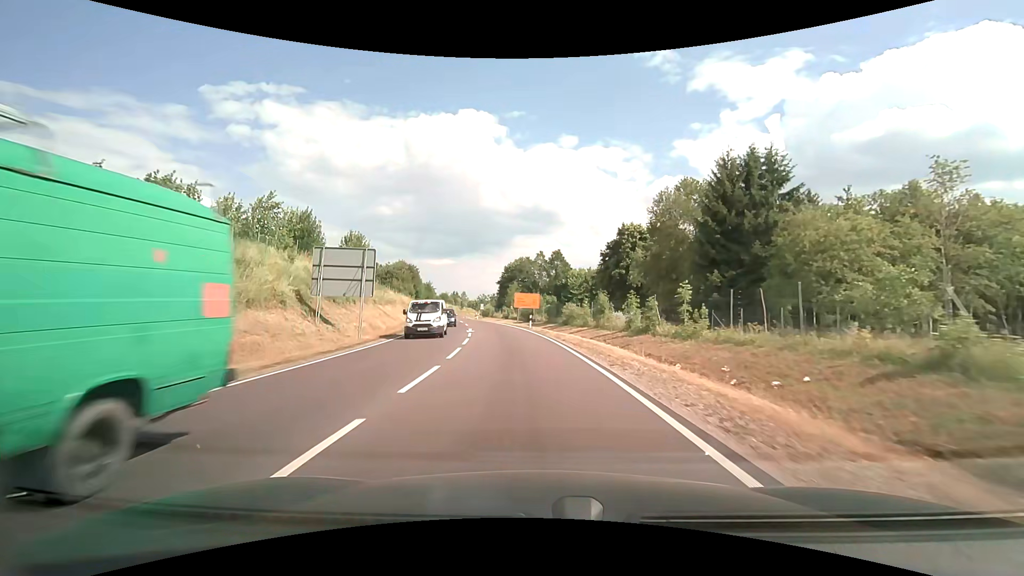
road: primary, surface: asphalt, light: Day
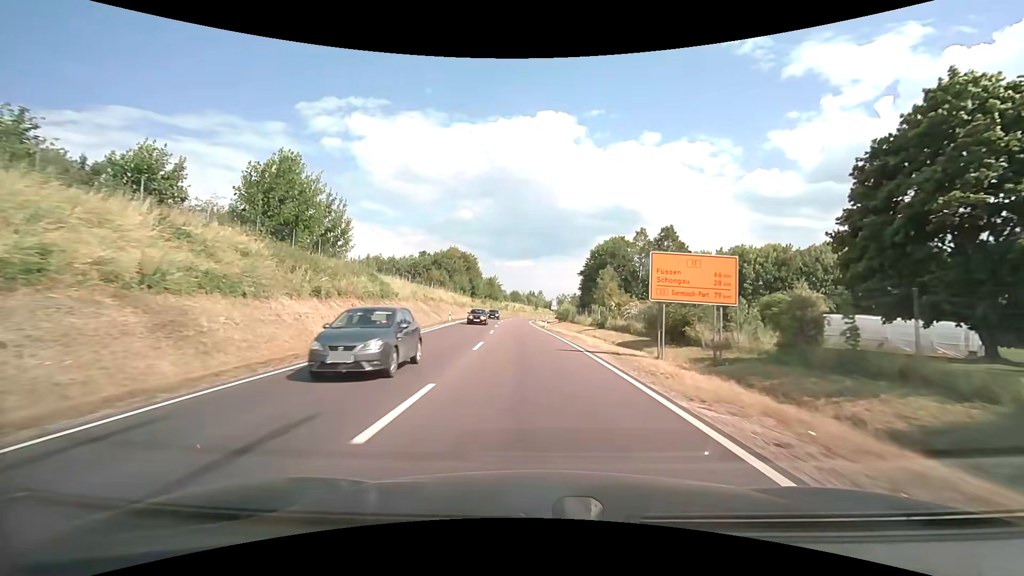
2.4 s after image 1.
(-3.3, +39.8) m; -9°
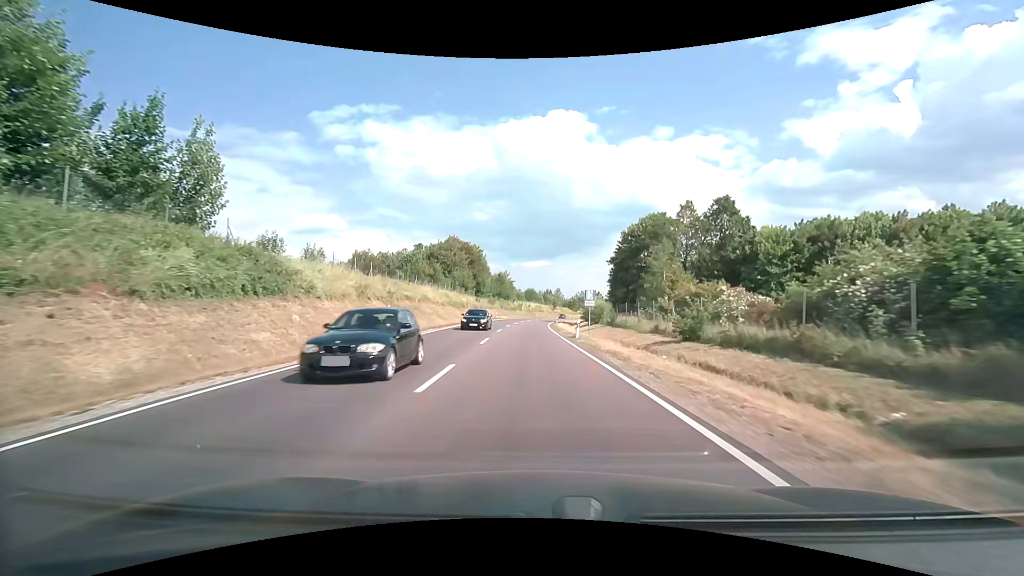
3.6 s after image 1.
(-0.5, +21.1) m; -2°
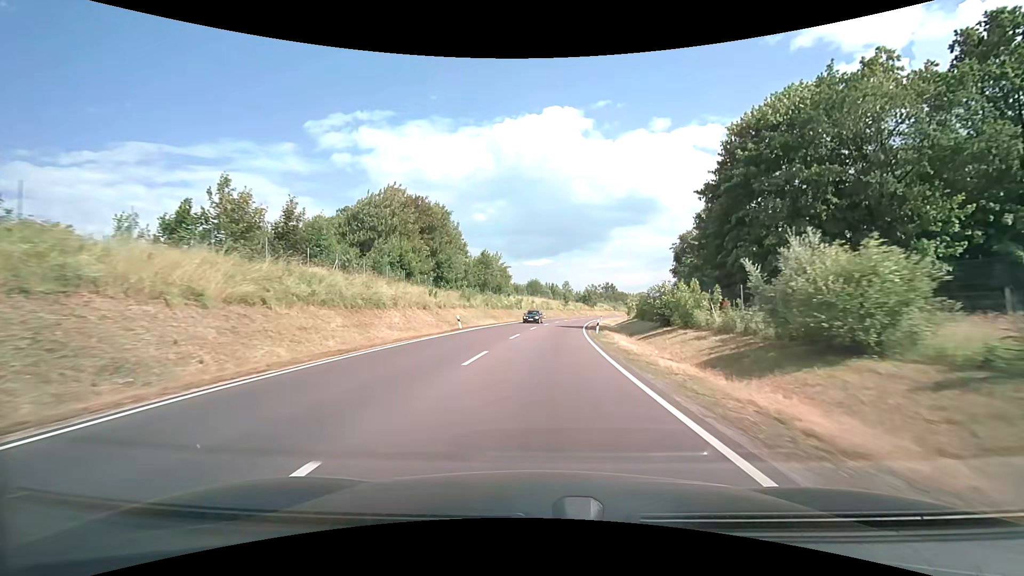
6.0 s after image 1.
(-0.7, +44.2) m; -1°
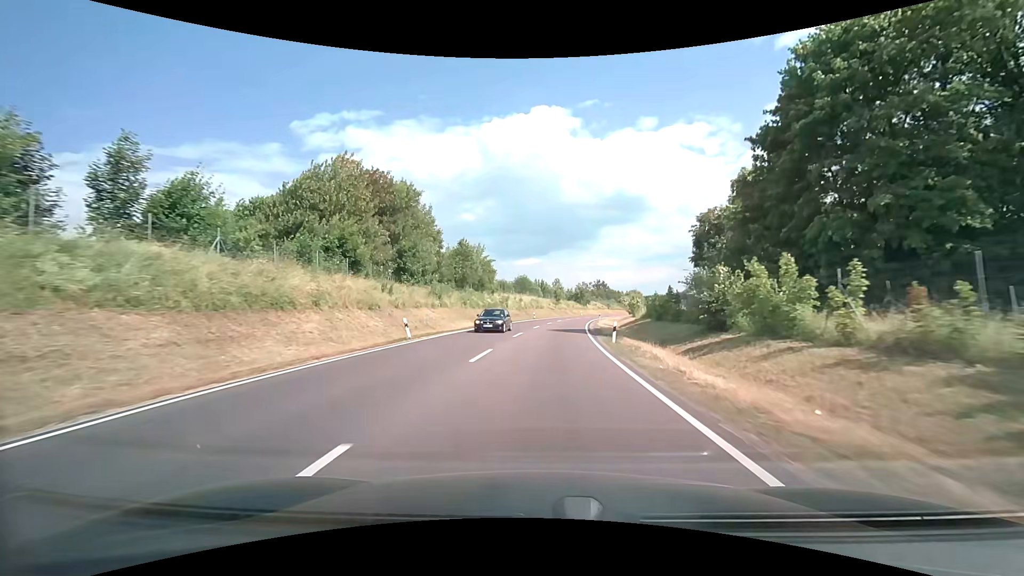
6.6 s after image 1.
(+0.1, +11.5) m; +1°
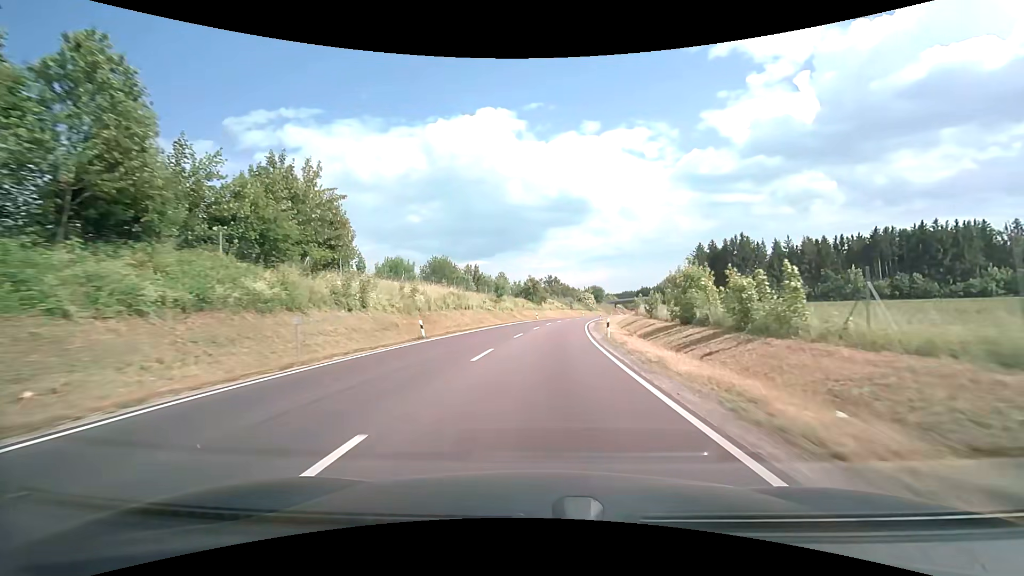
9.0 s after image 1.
(+2.5, +47.8) m; +6°
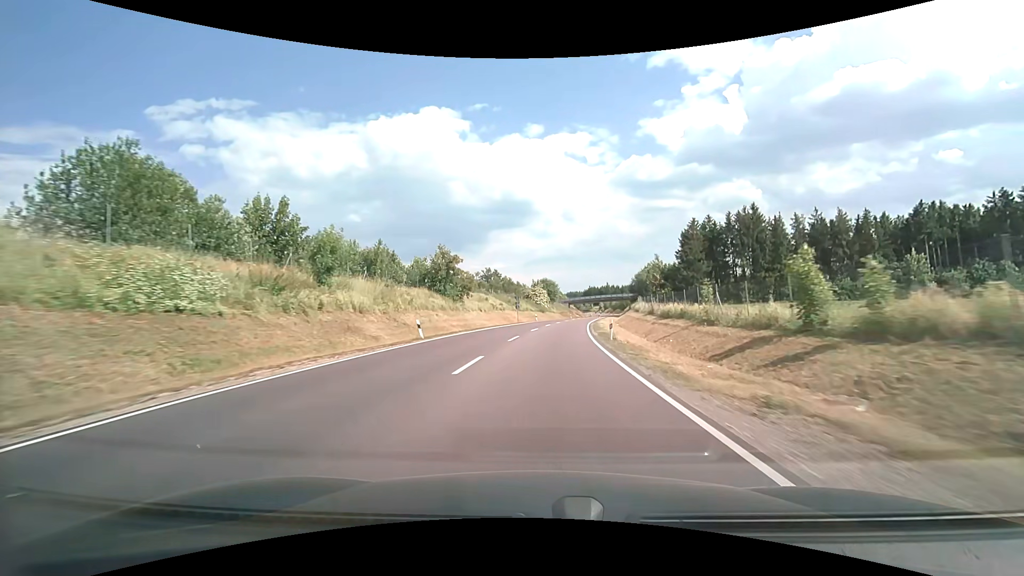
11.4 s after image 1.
(+2.5, +50.8) m; +6°
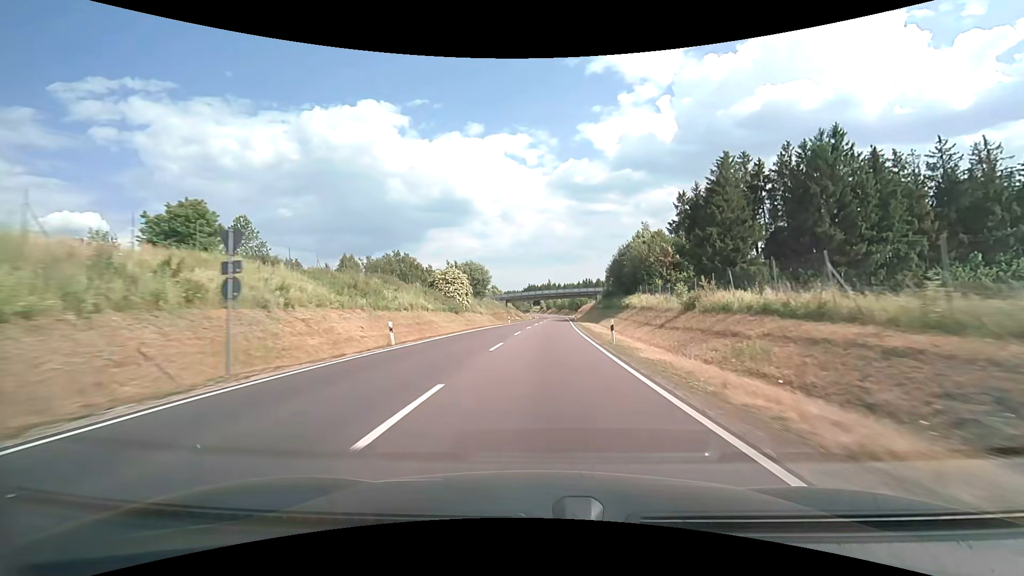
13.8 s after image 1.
(+3.2, +53.9) m; +7°
(0, +10) (0, +20) (+1, +30) (+1, +40) (+2, +50) (+2, +60) (+3, +70) (+3, +80) (+4, +90) (+4, +100) m
